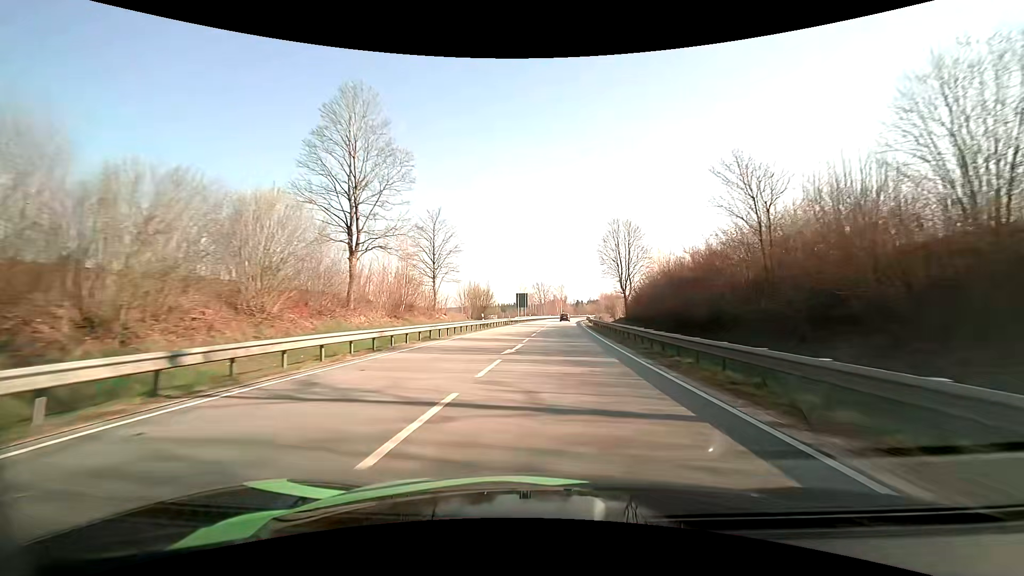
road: primary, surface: asphalt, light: Day
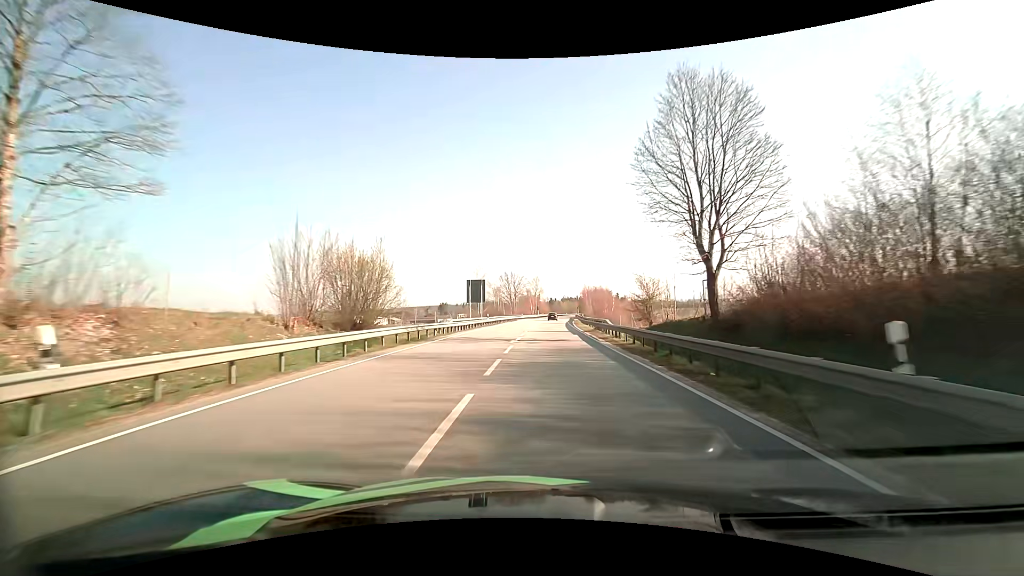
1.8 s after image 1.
(+0.7, +36.3) m; +3°
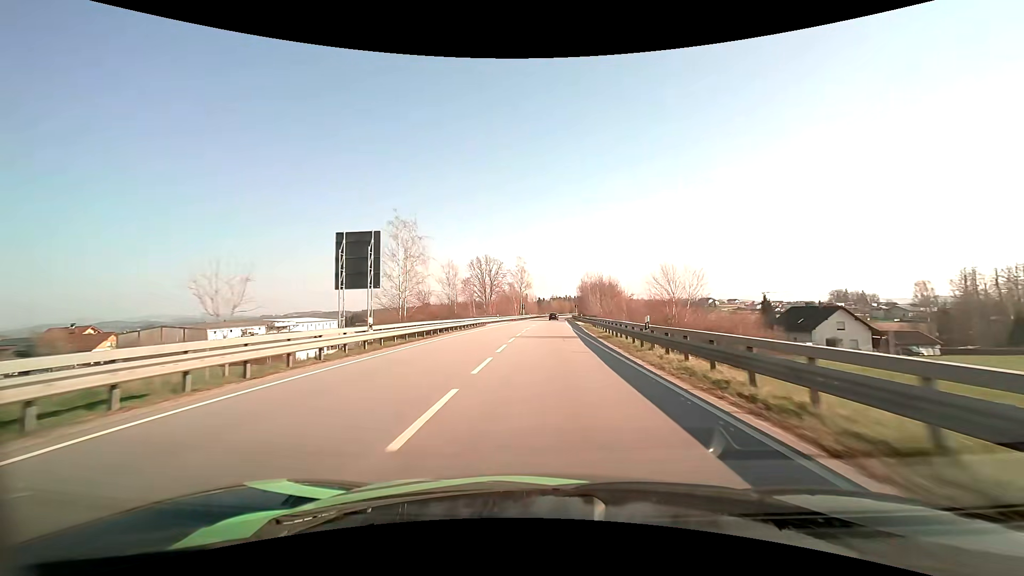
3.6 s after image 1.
(+0.4, +35.8) m; +1°
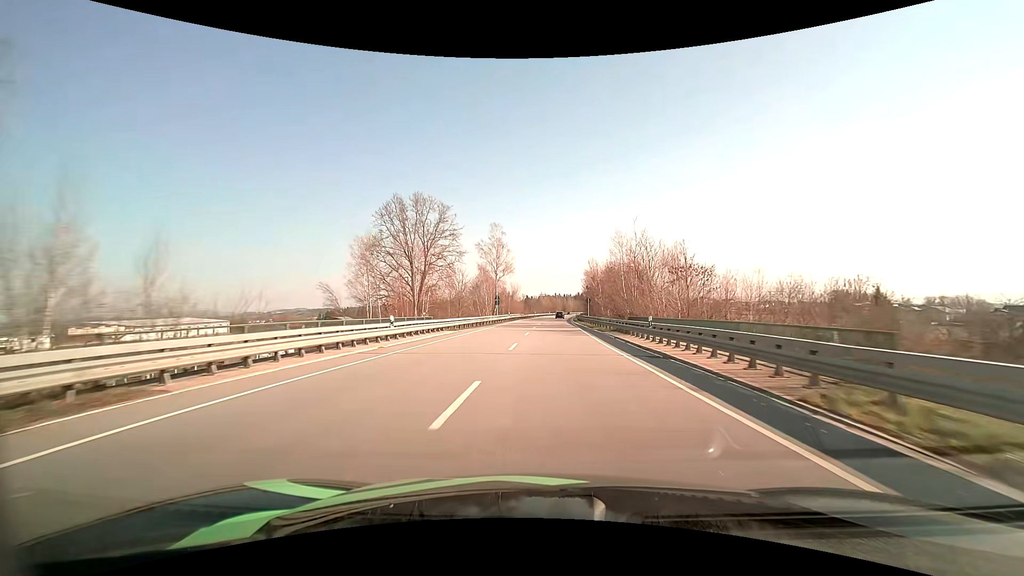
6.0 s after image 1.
(+0.4, +48.2) m; +1°
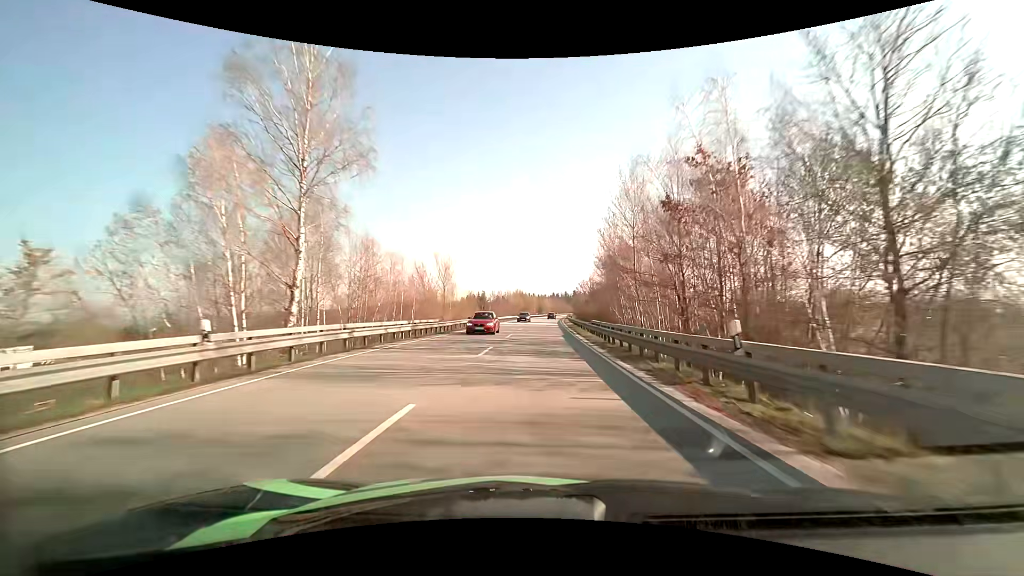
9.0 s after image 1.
(+2.1, +62.9) m; +3°
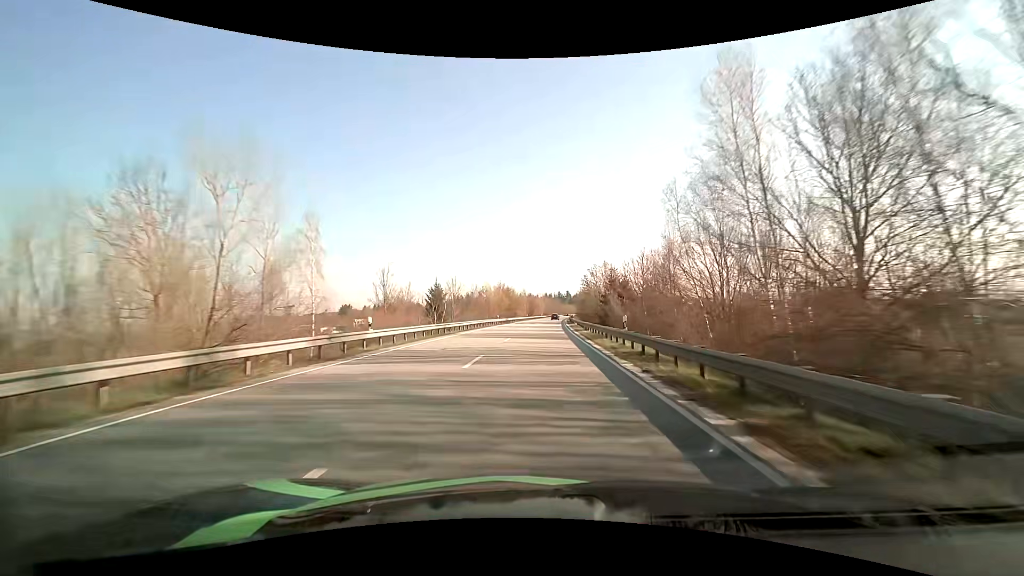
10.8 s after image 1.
(+0.2, +39.2) m; +1°
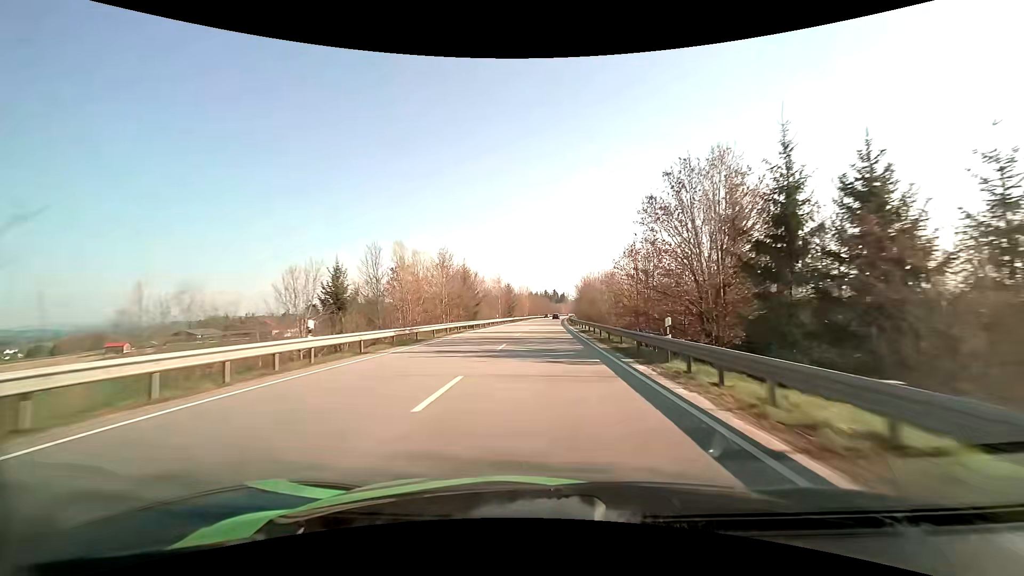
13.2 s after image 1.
(+0.7, +53.6) m; +2°
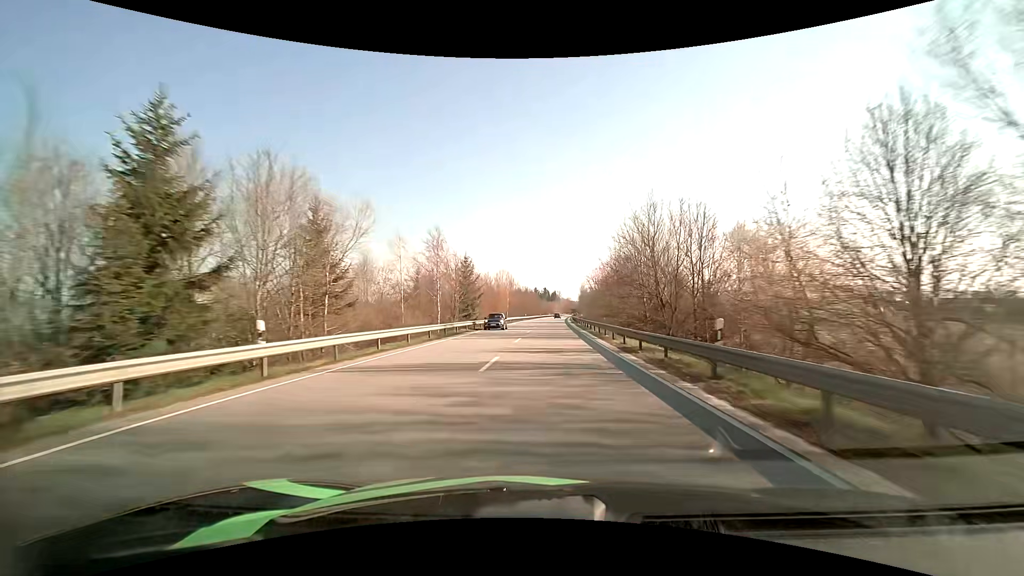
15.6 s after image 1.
(+0.7, +55.5) m; +1°
(0, +10) (0, +20) (0, +30) (+1, +40) (+1, +50) (+1, +60) (+2, +70) (+2, +80) (+3, +90) (+3, +100) m
